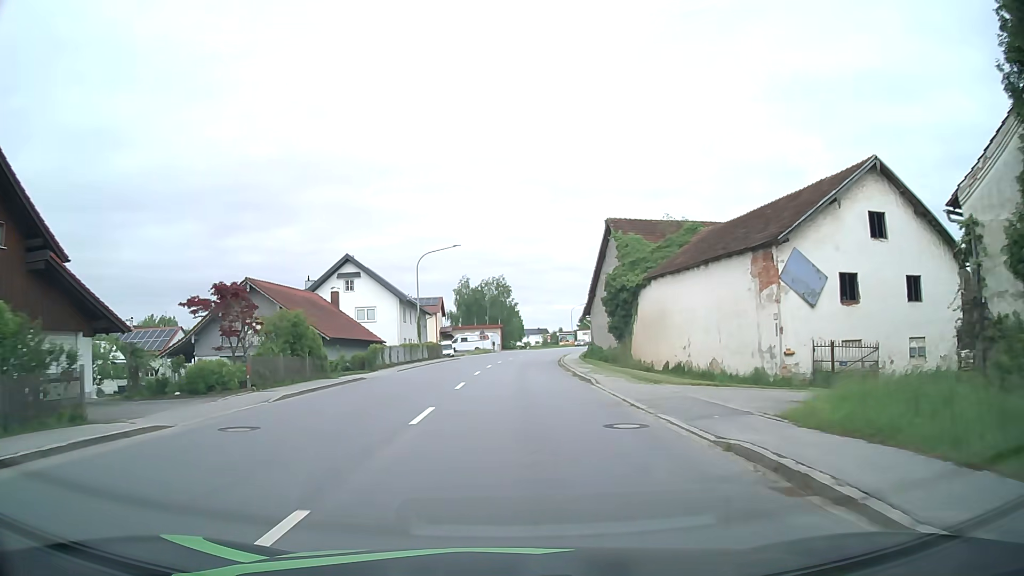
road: primary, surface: asphalt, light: Day
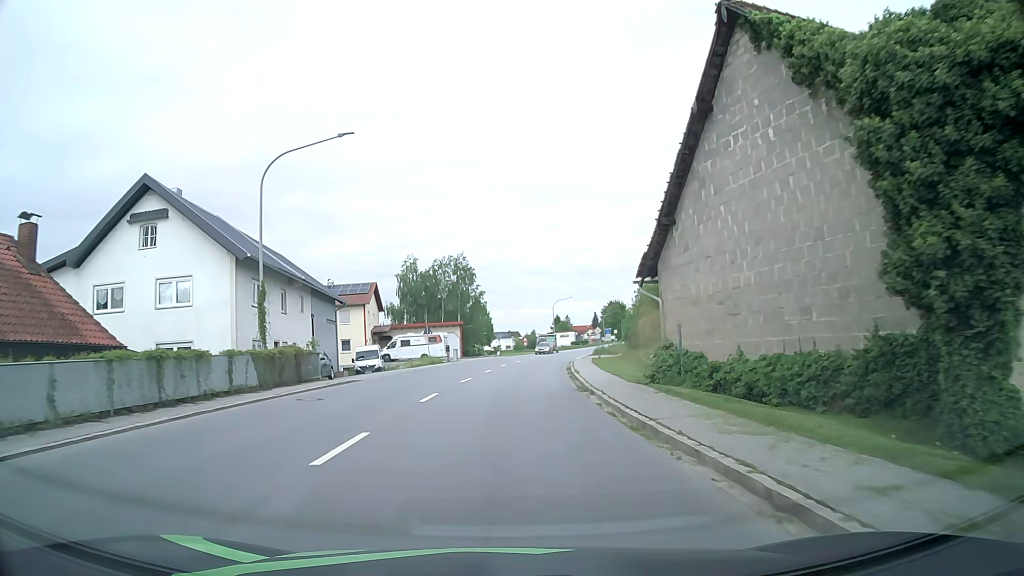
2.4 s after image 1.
(+0.7, +30.9) m; +3°
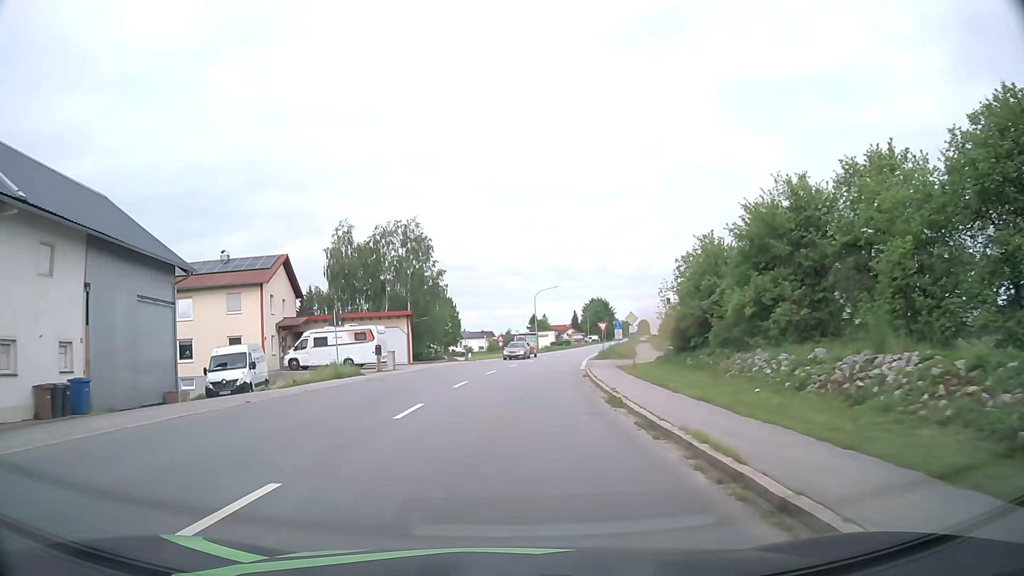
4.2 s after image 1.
(+0.4, +22.3) m; +2°
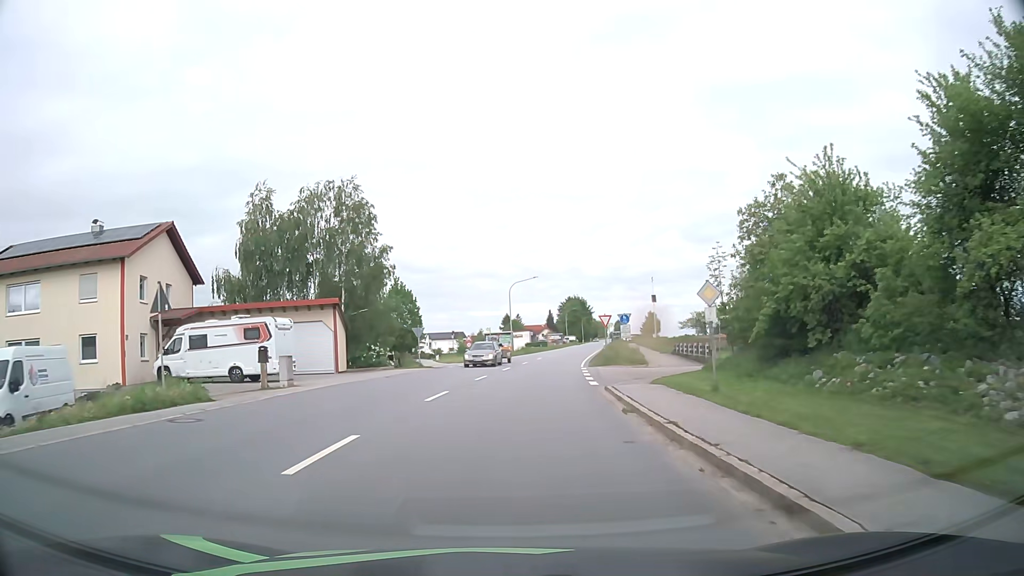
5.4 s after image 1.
(+0.3, +14.5) m; +2°
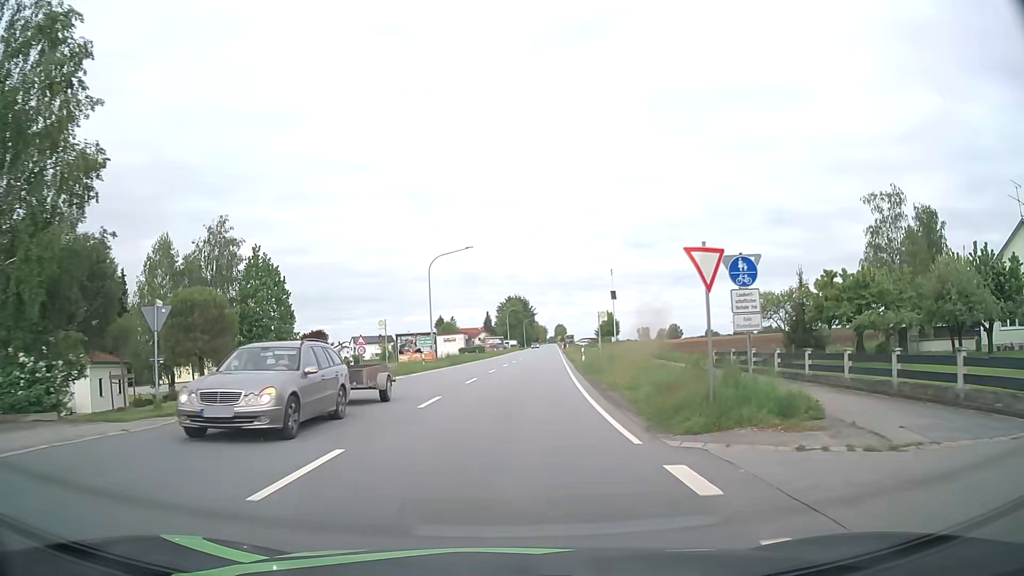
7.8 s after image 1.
(+1.3, +28.1) m; +5°
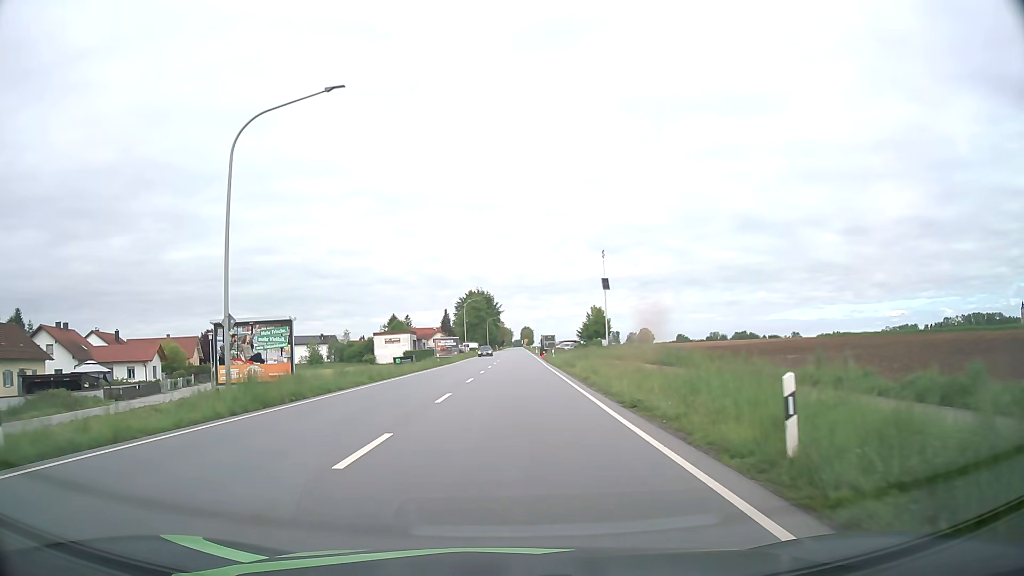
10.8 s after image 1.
(+1.5, +34.5) m; +4°
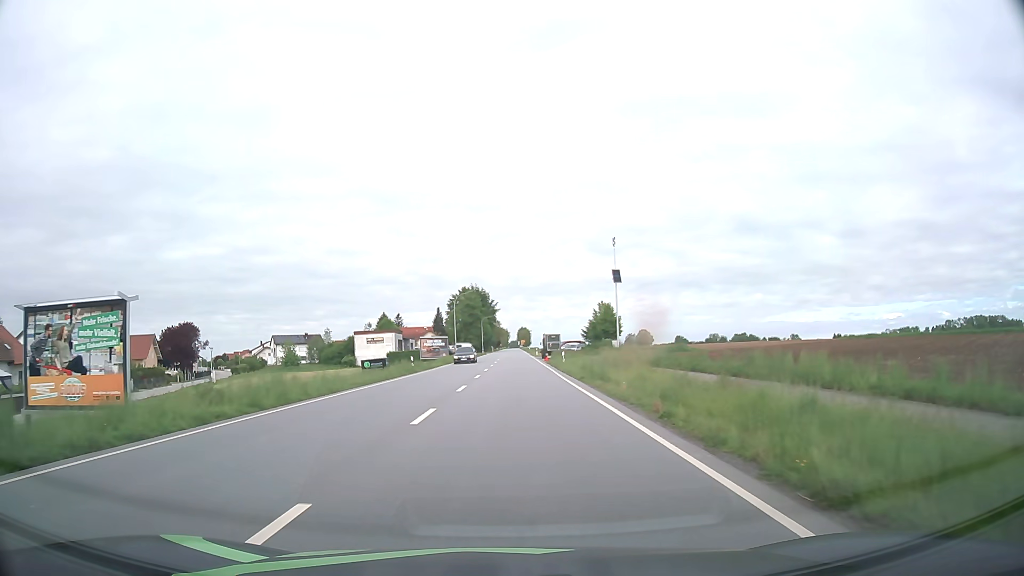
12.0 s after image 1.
(0.0, +13.8) m; 0°
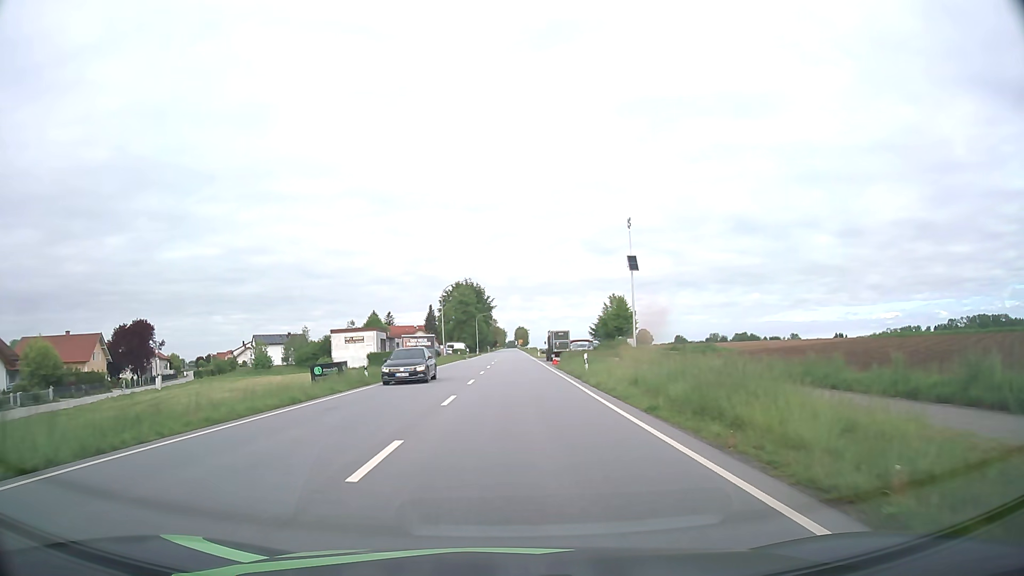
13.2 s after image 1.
(0.0, +14.0) m; 0°
(0, +10) (0, +20) (0, +30) (0, +40) (0, +50) (0, +60) (0, +70) (0, +80) (+1, +90) (+1, +100) m
